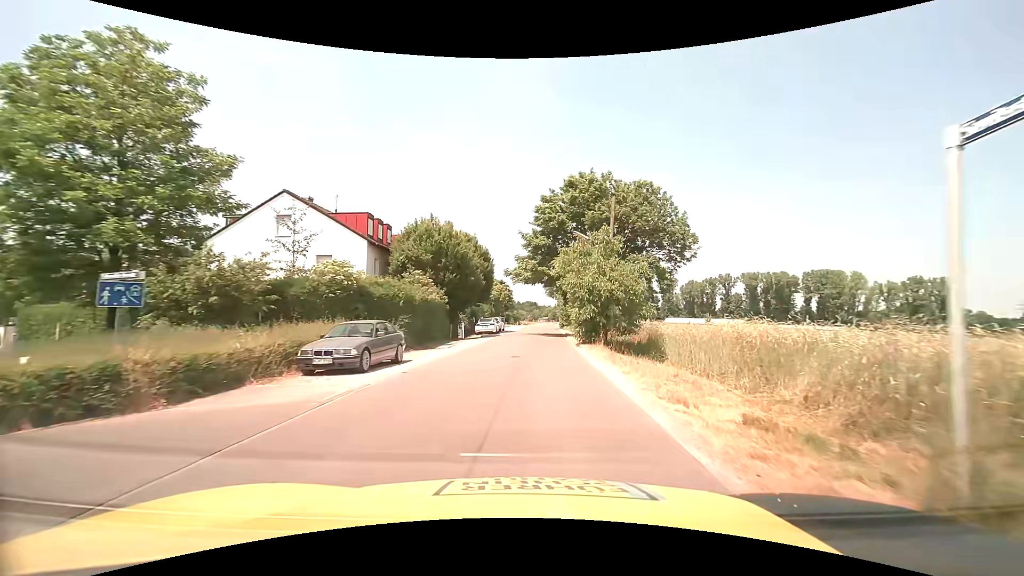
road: residential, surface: asphalt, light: Day
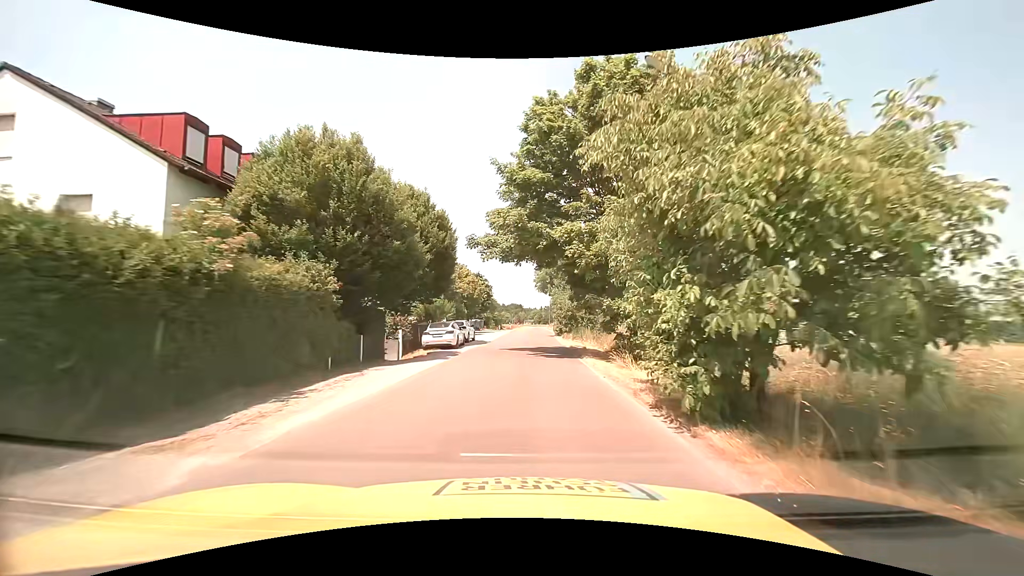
(+0.3, +17.2) m; +2°
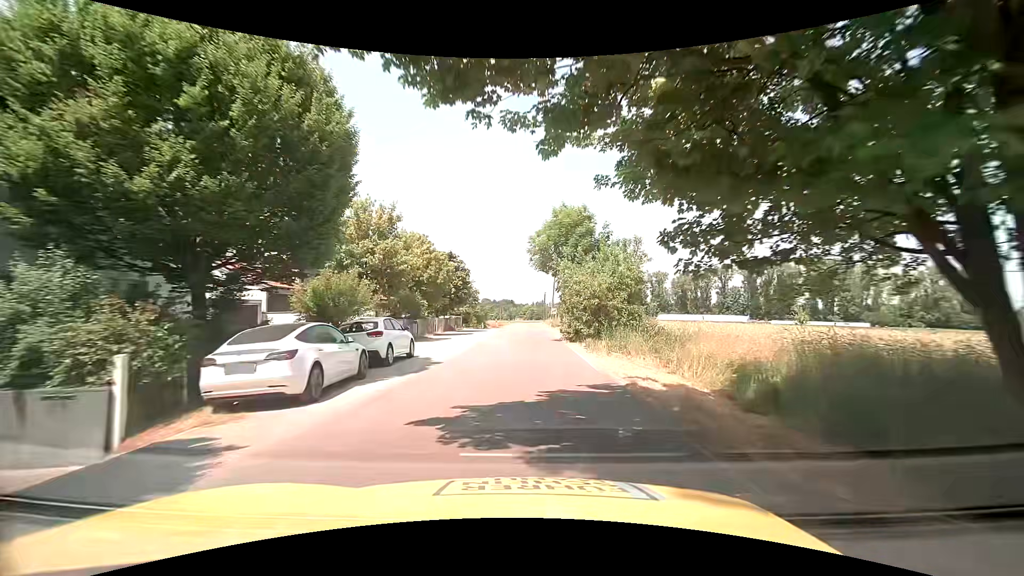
(+0.2, +17.2) m; +1°
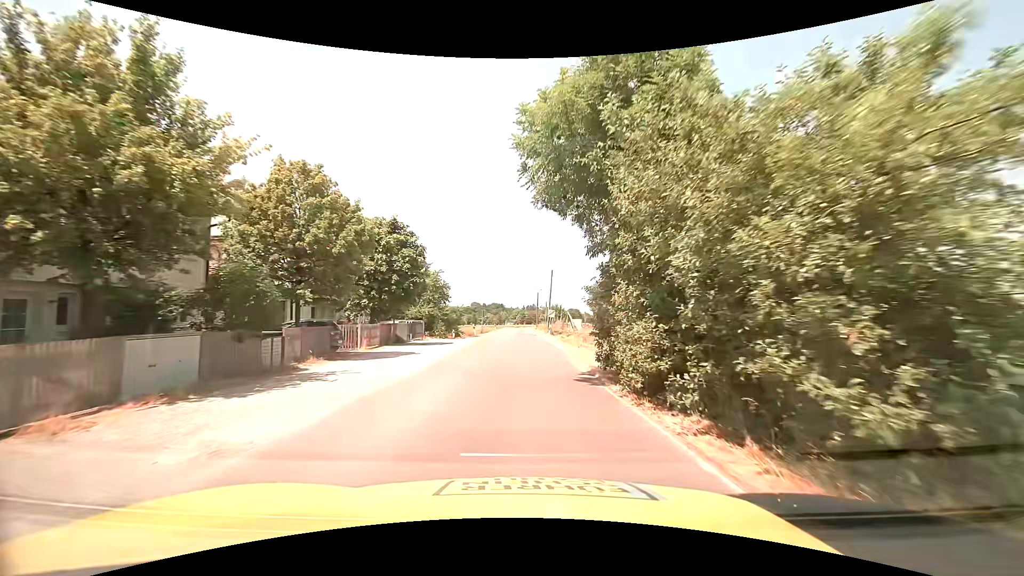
(+0.3, +17.3) m; +1°
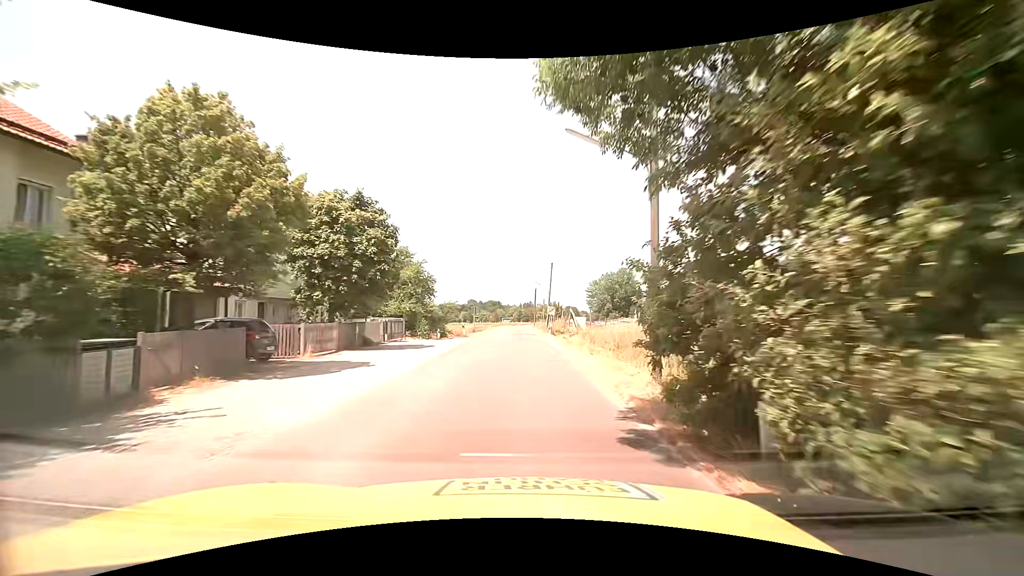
(0.0, +5.7) m; +1°
